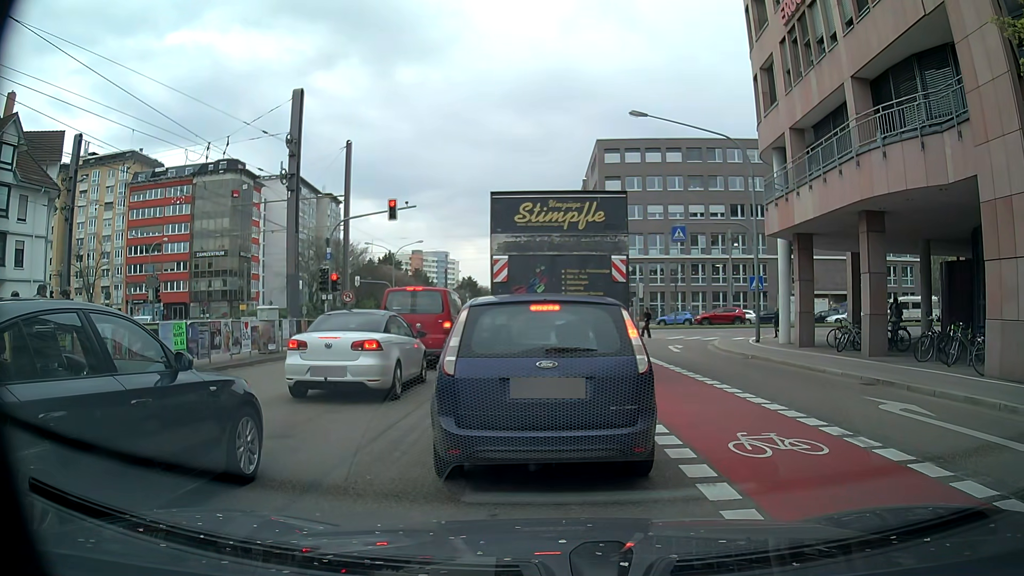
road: secondary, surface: asphalt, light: Day
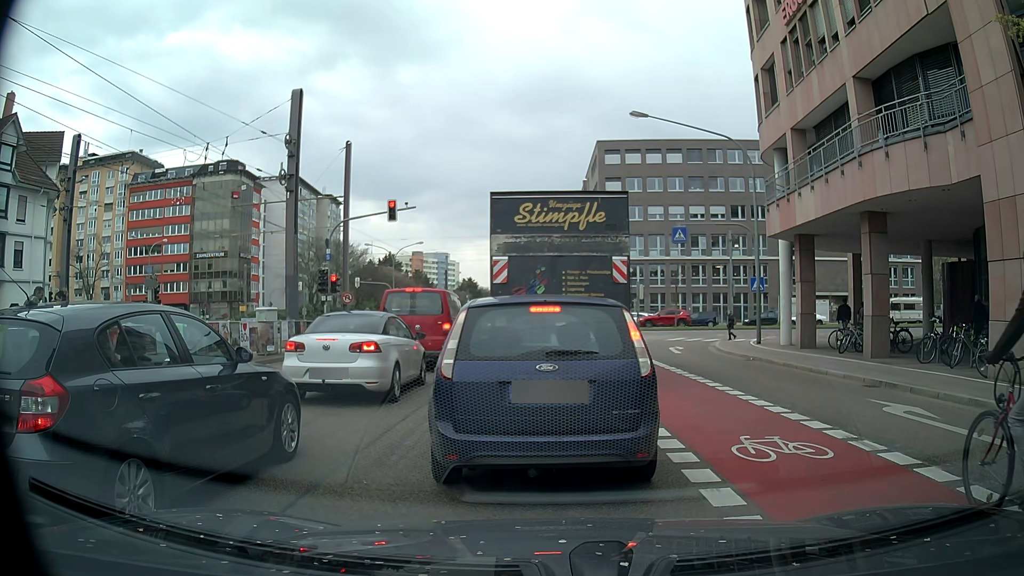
(0.0, +0.2) m; 0°
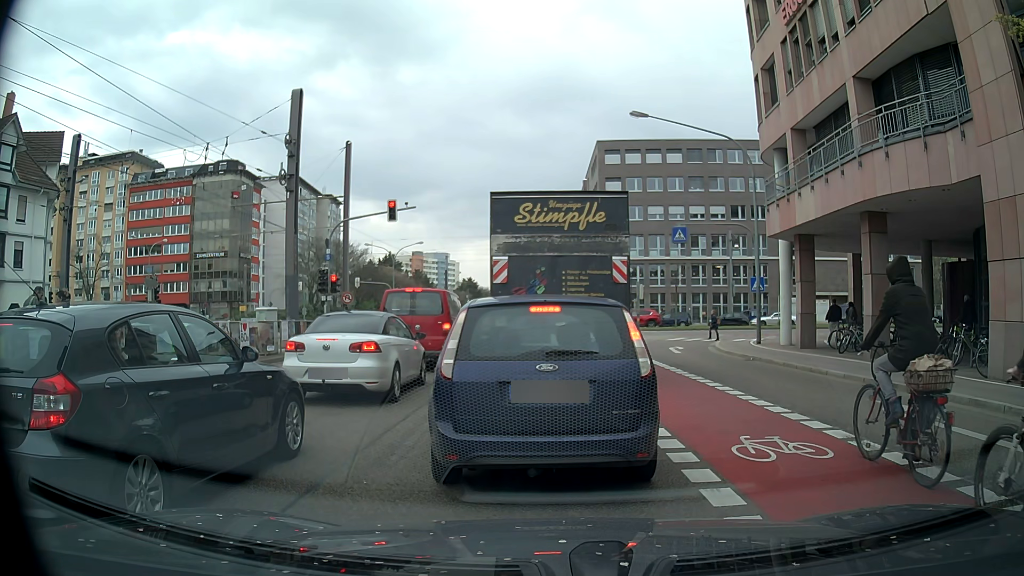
(0.0, 0.0) m; 0°
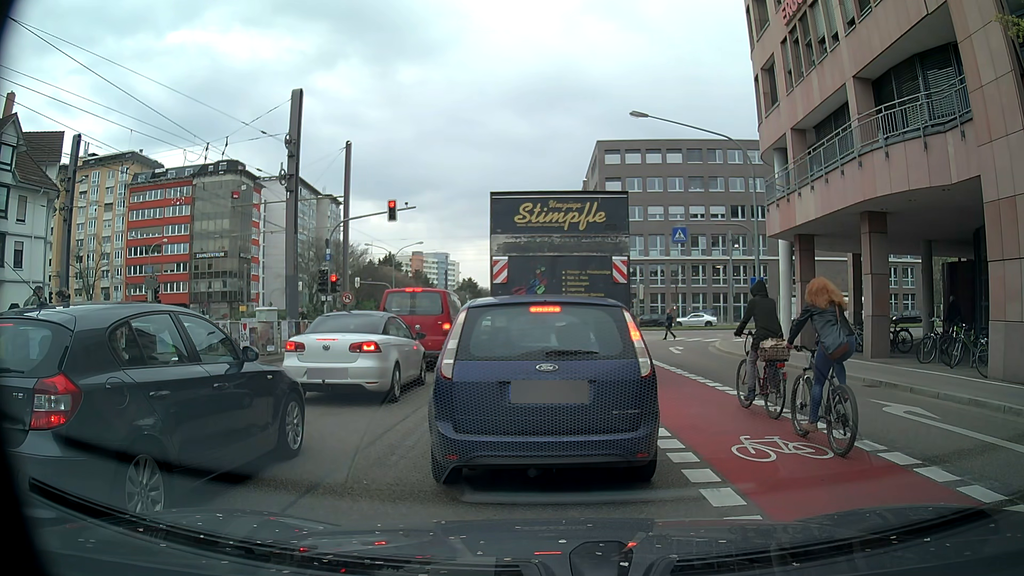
(0.0, 0.0) m; 0°
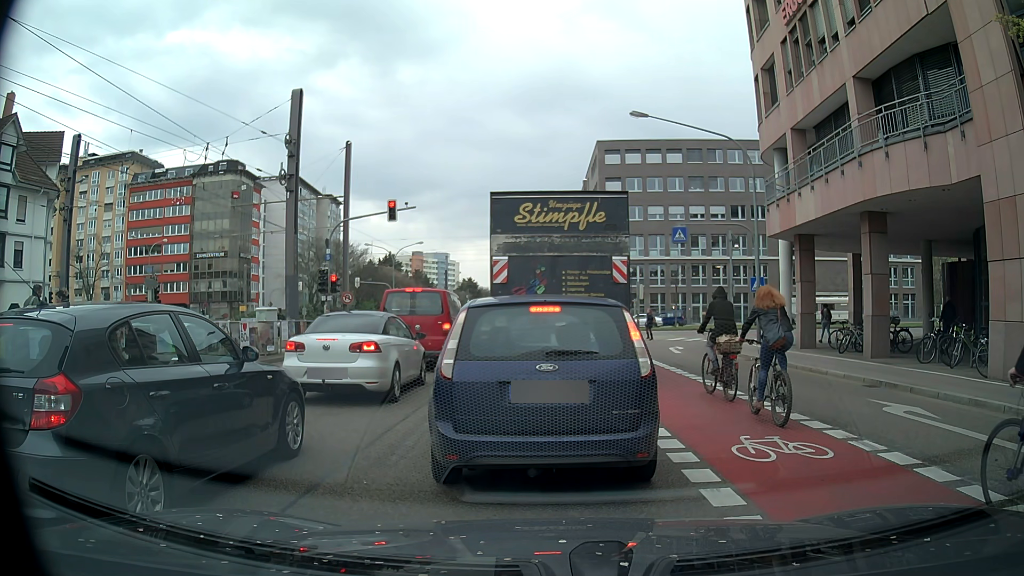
(0.0, 0.0) m; 0°
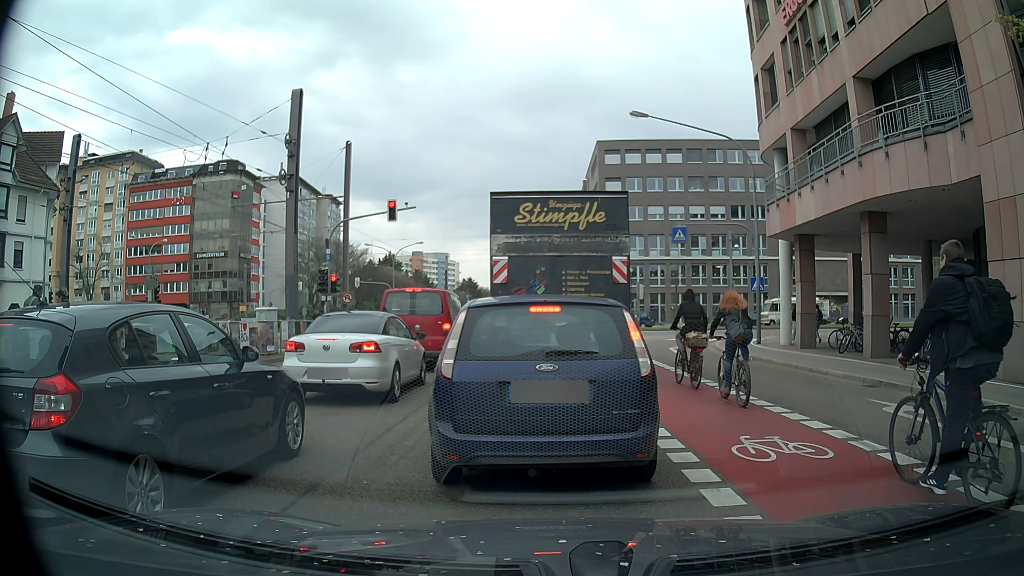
(0.0, 0.0) m; 0°
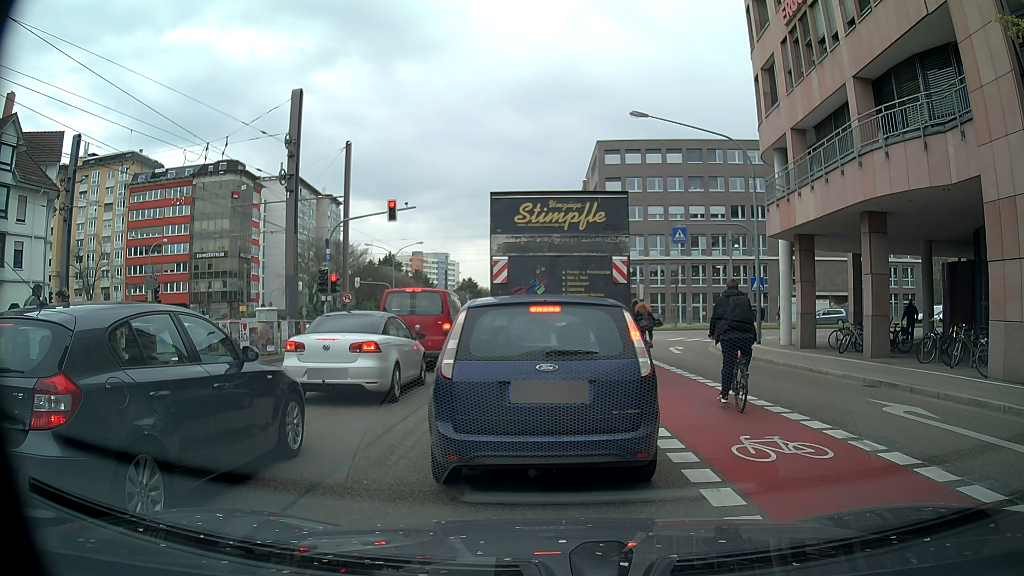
(0.0, 0.0) m; 0°
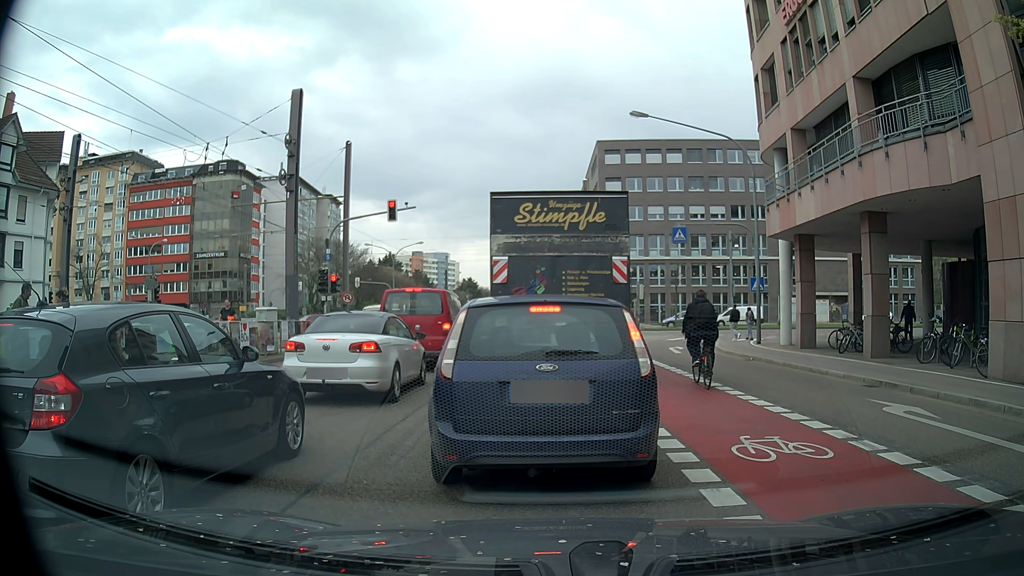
(0.0, 0.0) m; 0°
